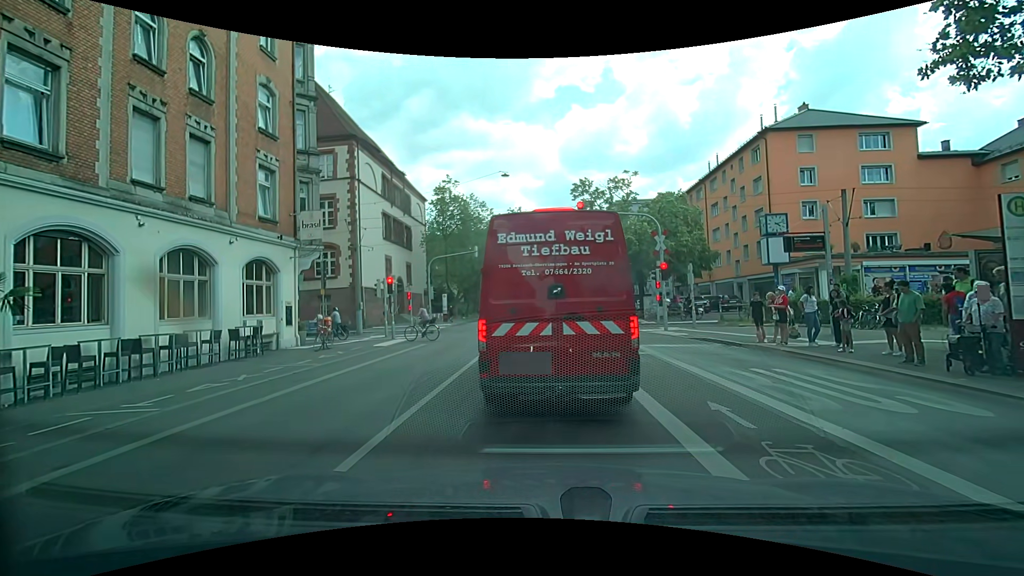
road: secondary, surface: asphalt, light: Day
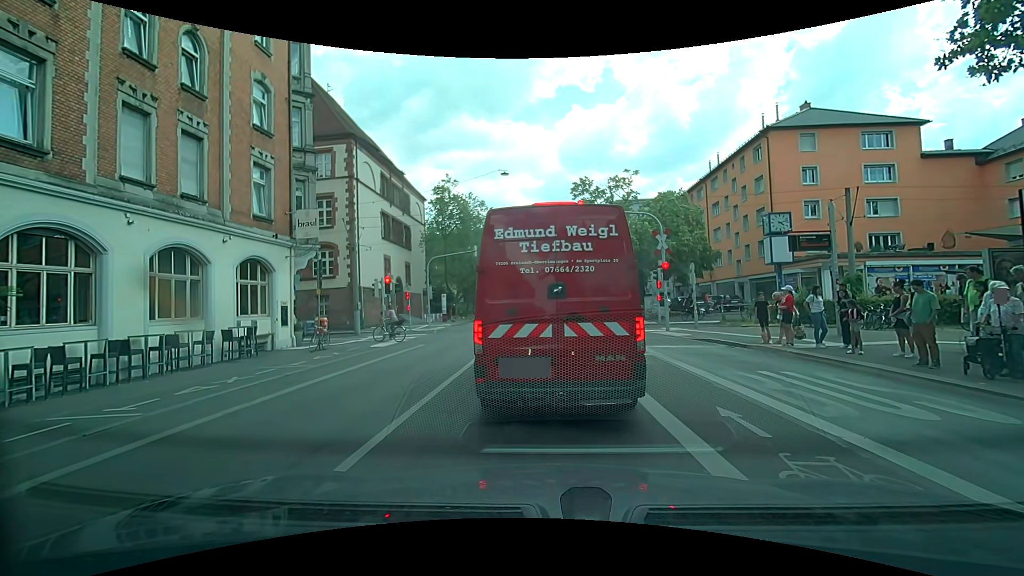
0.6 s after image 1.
(0.0, +0.4) m; 0°
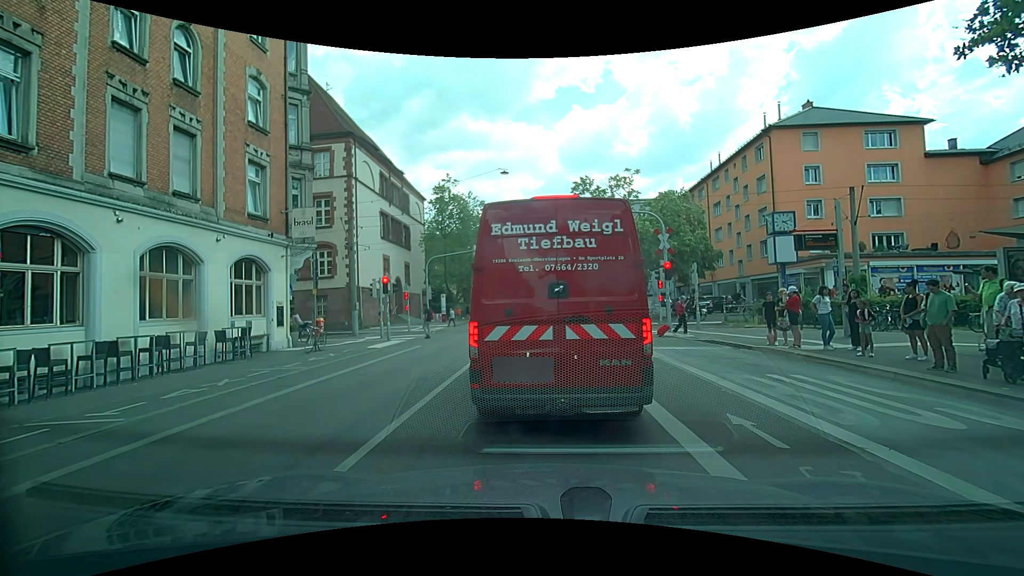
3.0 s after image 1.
(0.0, +0.4) m; 0°
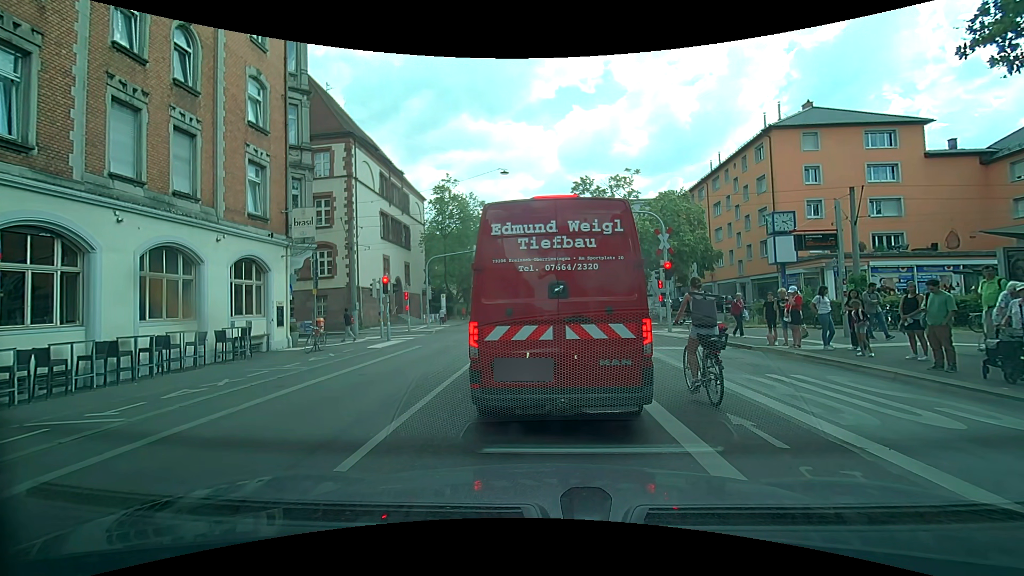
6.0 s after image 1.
(0.0, 0.0) m; 0°
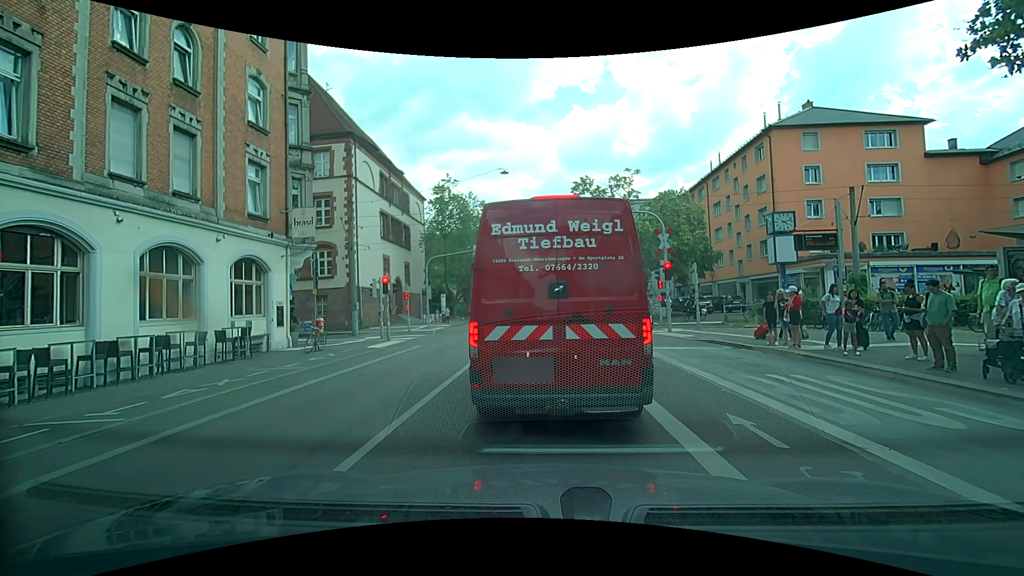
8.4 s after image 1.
(0.0, 0.0) m; 0°
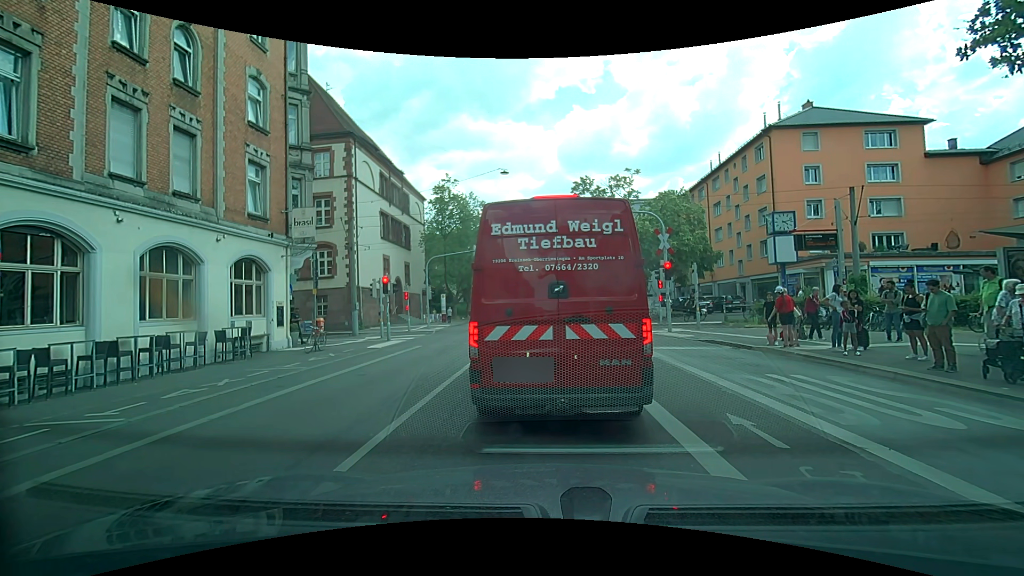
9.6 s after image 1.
(0.0, 0.0) m; 0°
(+1, +10) (+1, +20) (+2, +30) (+3, +40) (+4, +50) (+5, +60) (+5, +70) (+6, +80) (+6, +90) (+7, +100) m
